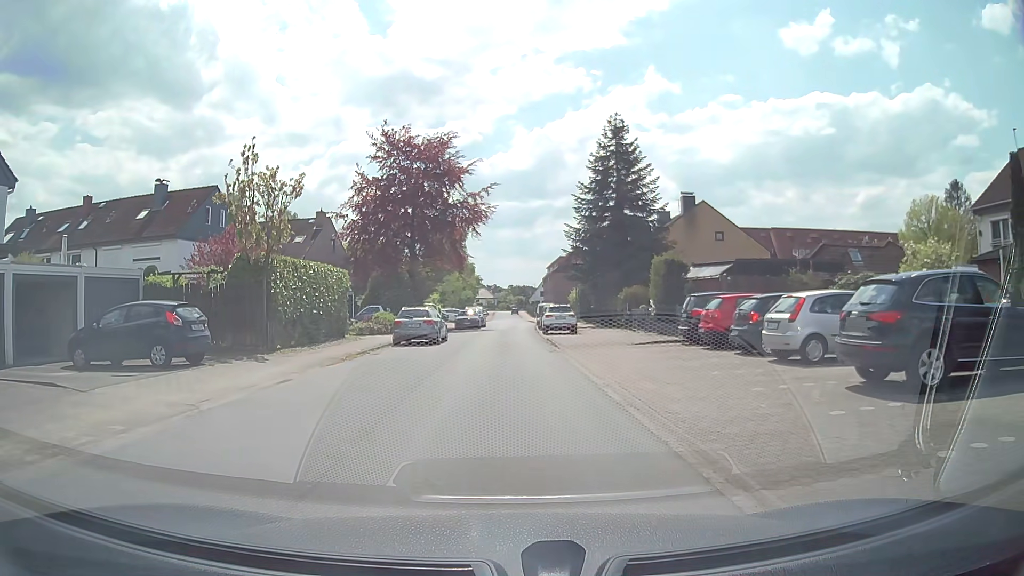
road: residential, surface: asphalt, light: Day
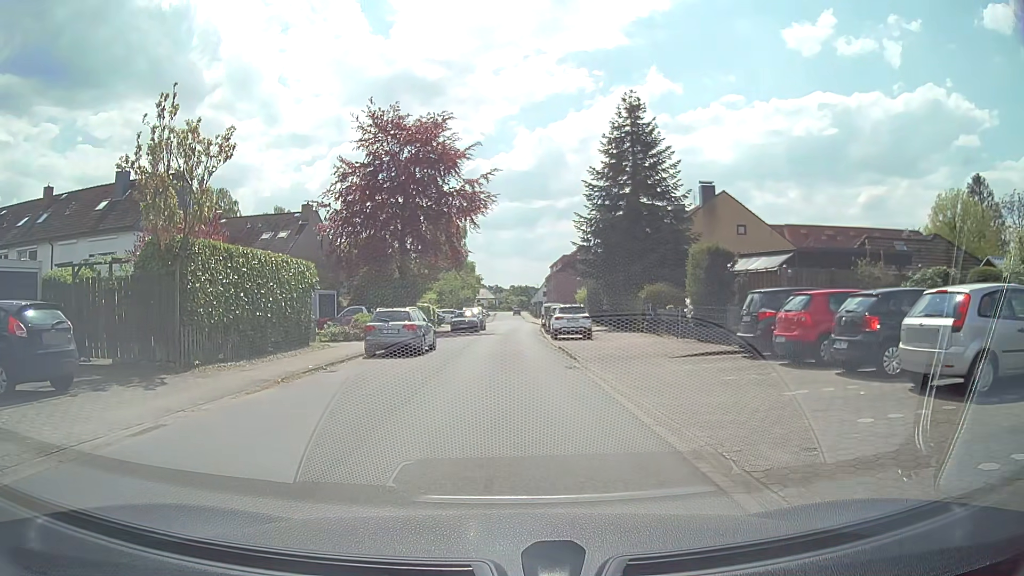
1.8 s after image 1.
(0.0, +5.4) m; -1°
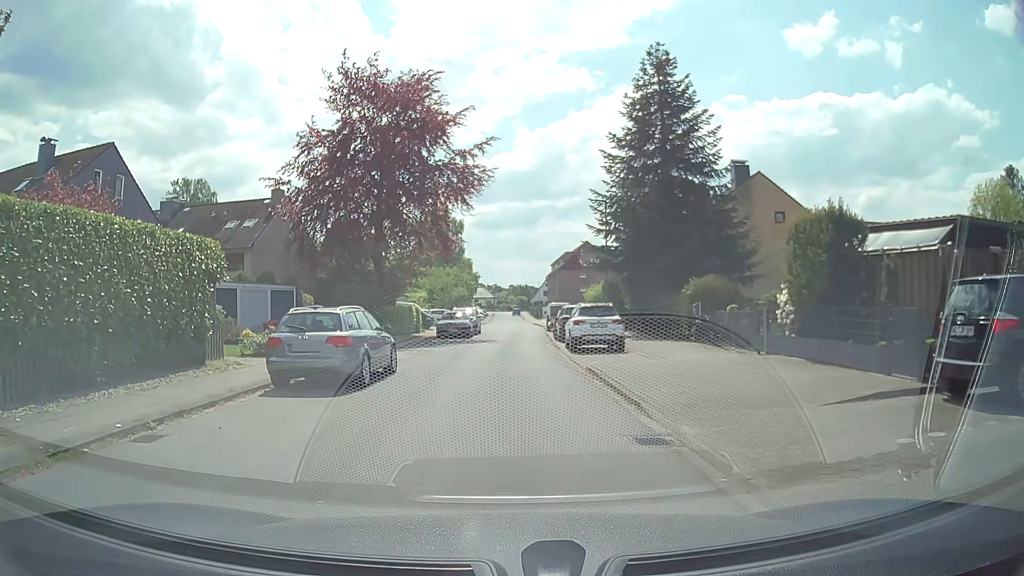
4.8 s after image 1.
(+0.1, +8.3) m; +1°
(0, +10) (0, +20) (0, +30) (0, +40) (+1, +50) (+1, +60) (+1, +70) (-5, +77) (-15, +78) (-25, +78) m
